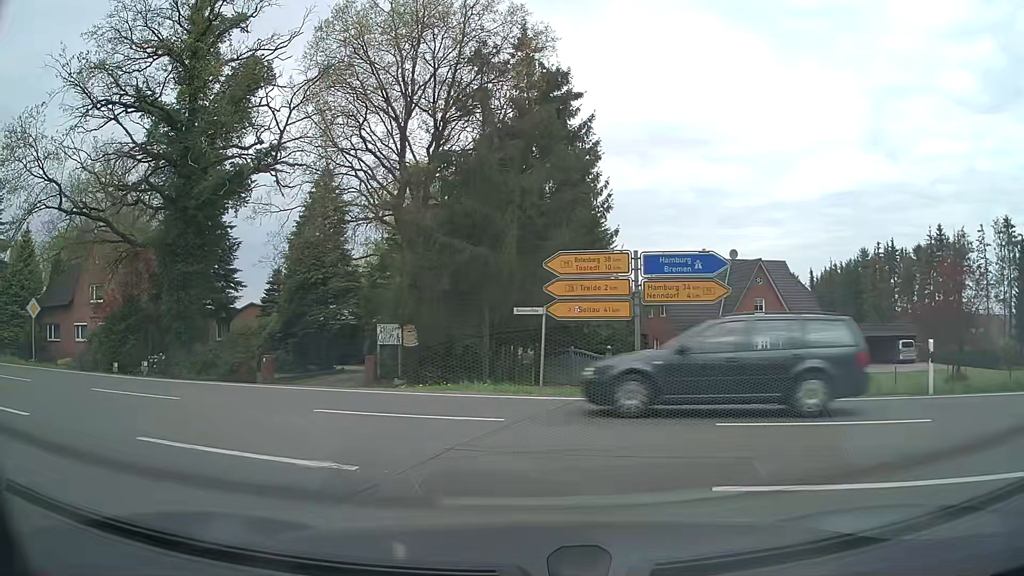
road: tertiary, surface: asphalt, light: Day
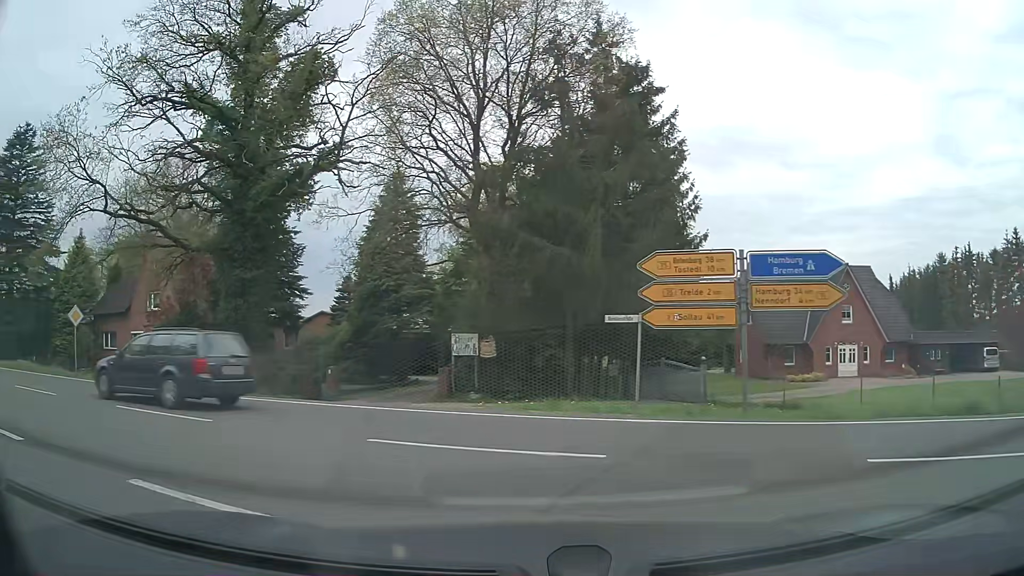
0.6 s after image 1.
(0.0, +2.1) m; -4°
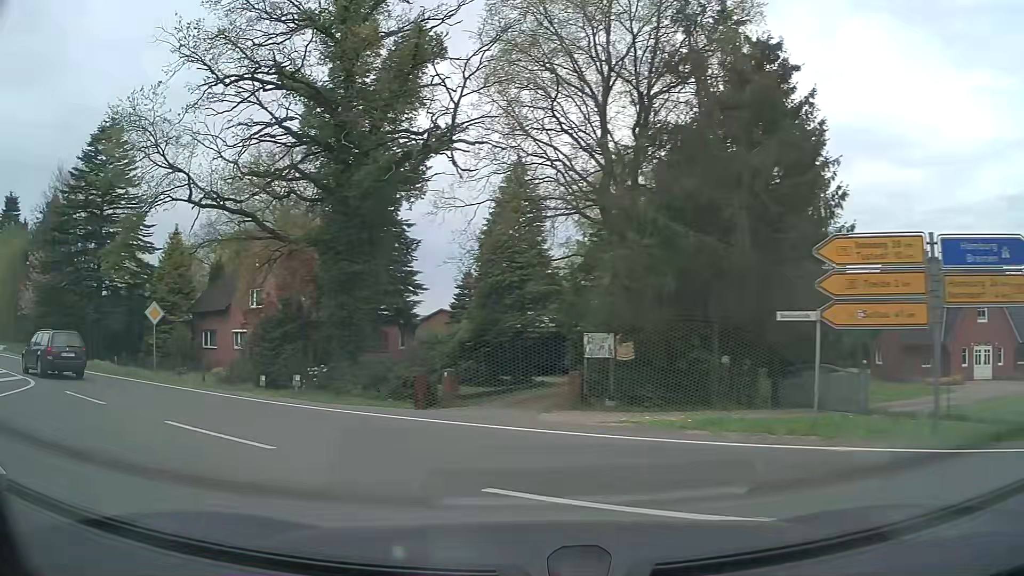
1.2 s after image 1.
(-0.3, +2.9) m; -12°
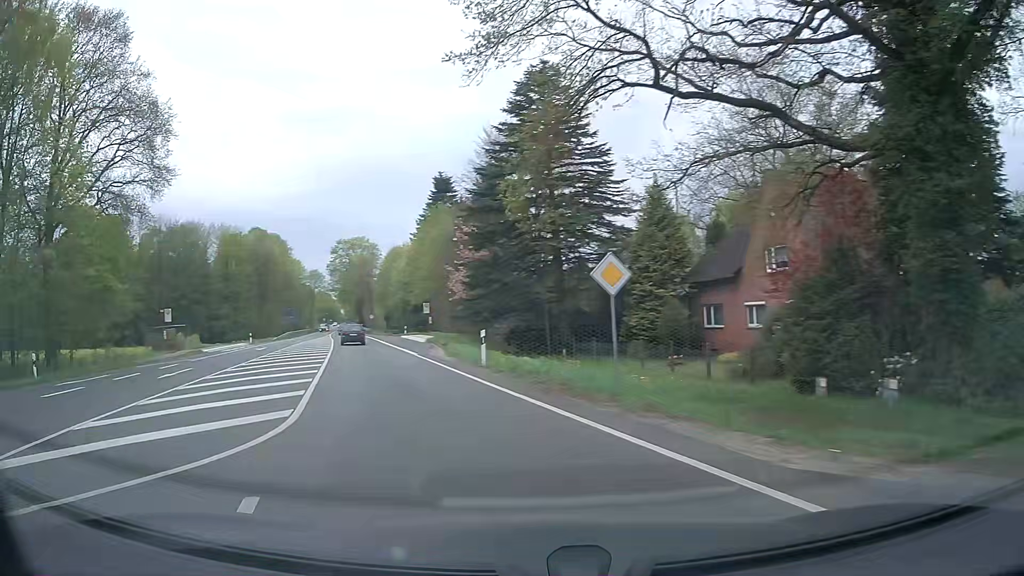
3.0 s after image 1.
(-4.6, +11.2) m; -42°
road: primary
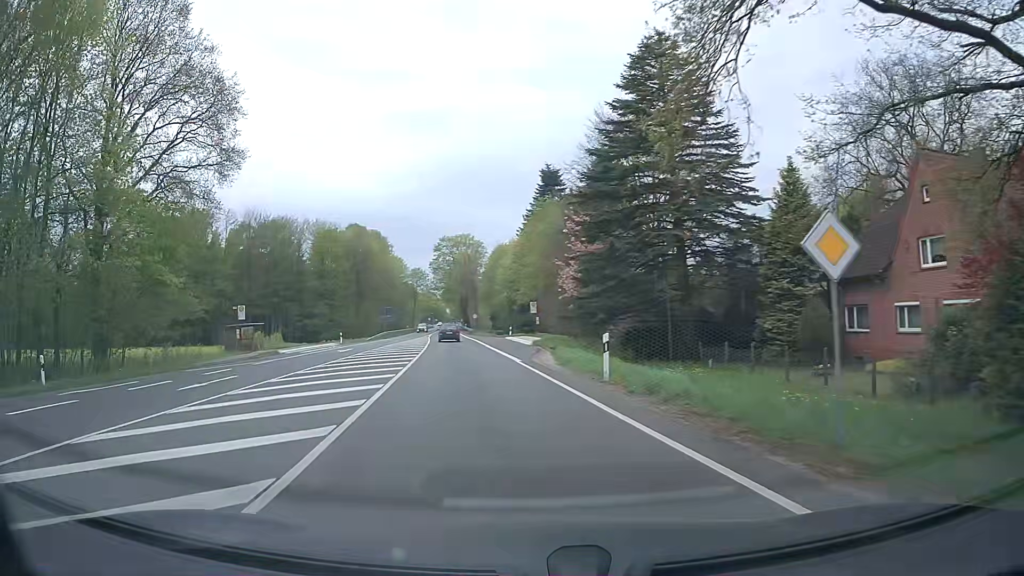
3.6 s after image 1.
(-0.5, +5.5) m; -9°
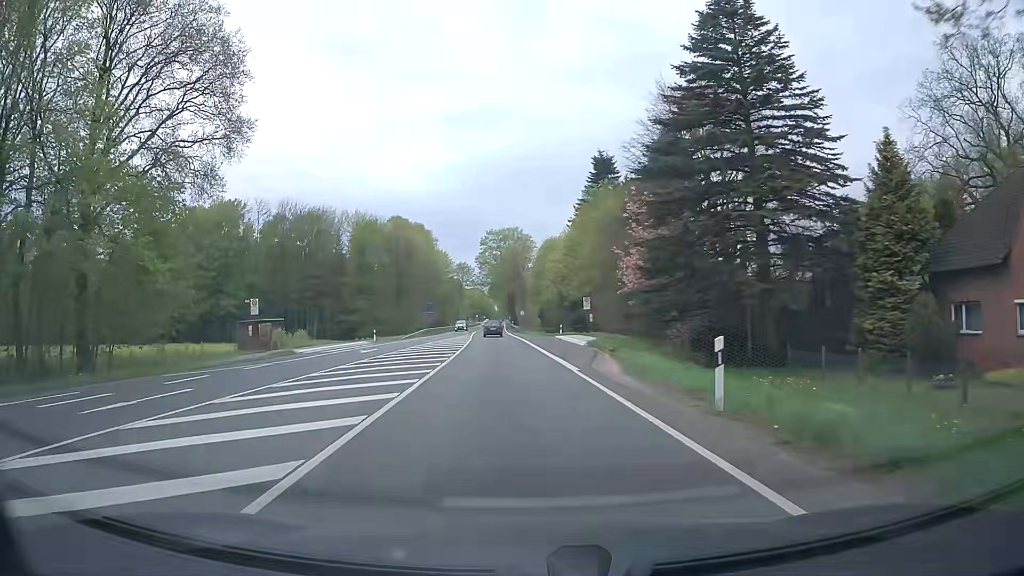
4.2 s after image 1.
(-0.3, +6.3) m; -4°
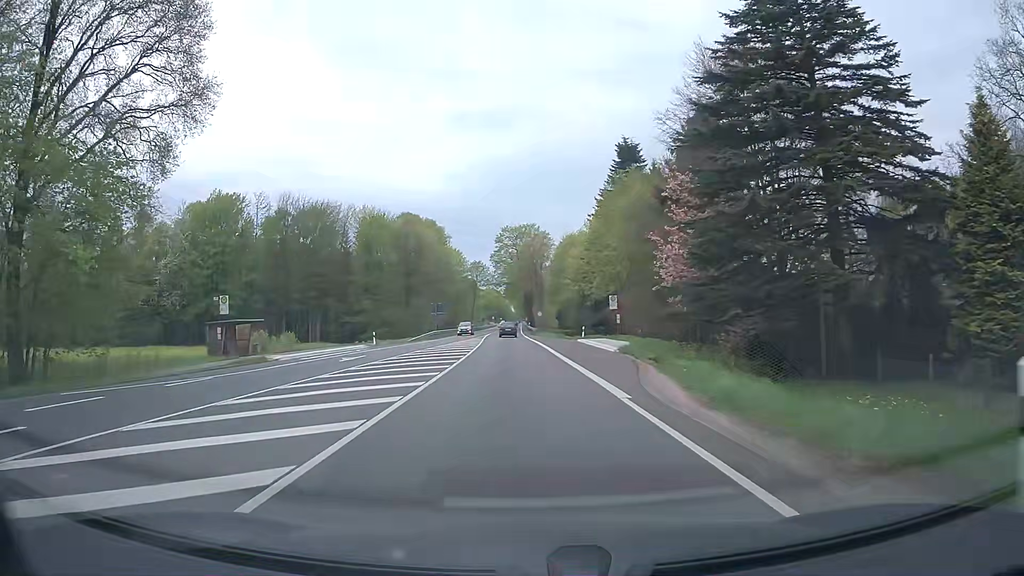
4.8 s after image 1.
(-0.2, +7.1) m; -2°
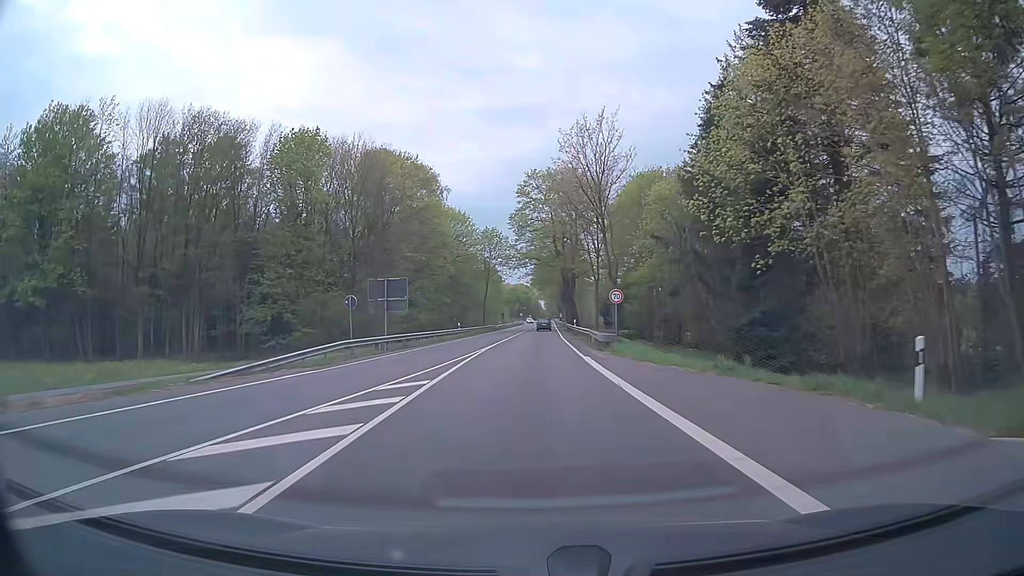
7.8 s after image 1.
(-1.5, +47.0) m; -3°
(0, +10) (0, +20) (0, +30) (0, +40) (+1, +50) (+1, +60) (+1, +70) (+1, +80) (+2, +90) (+2, +100) m
